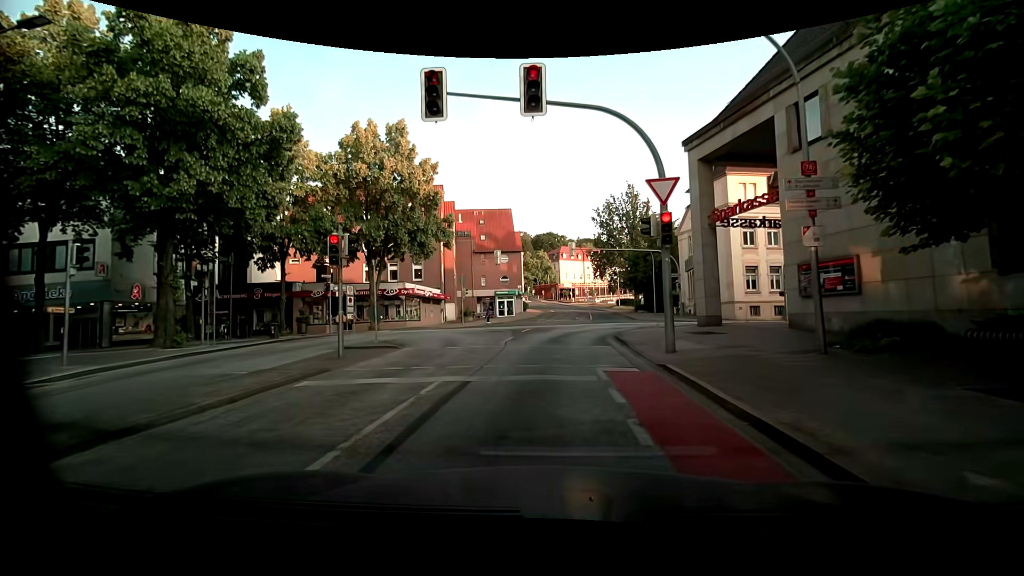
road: unclassified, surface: asphalt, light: Day
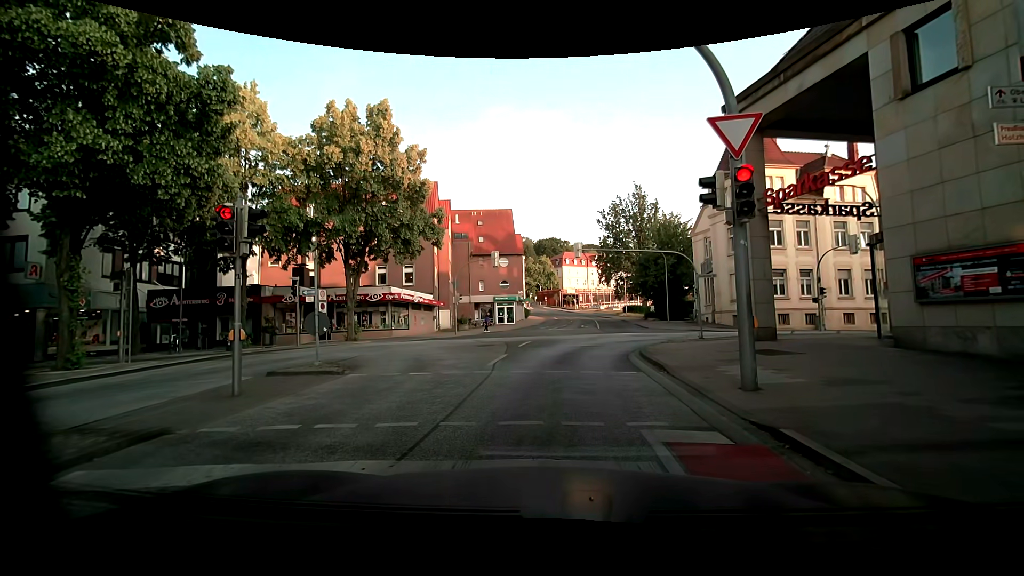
(0.0, +4.1) m; -1°
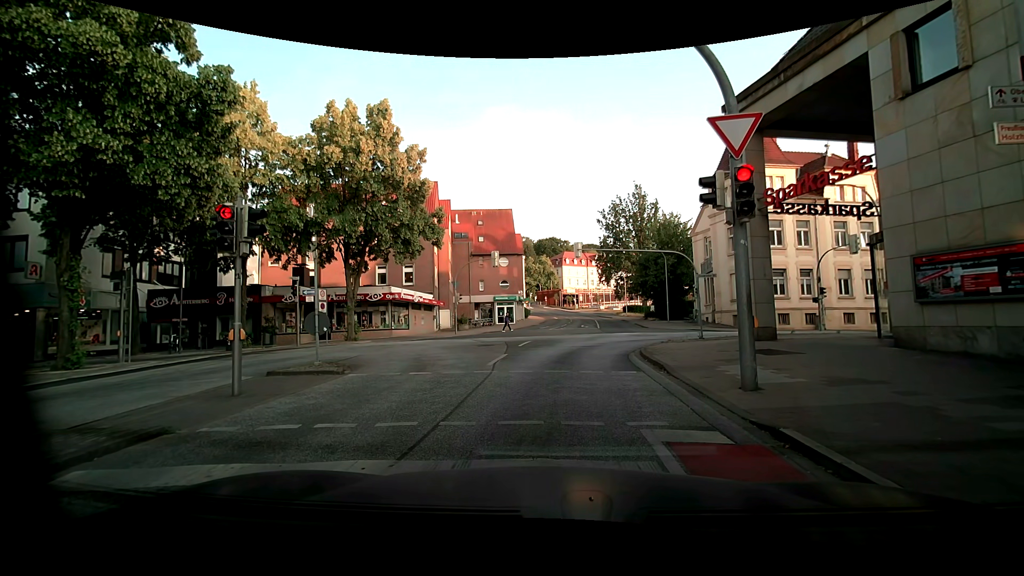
(0.0, +0.1) m; 0°
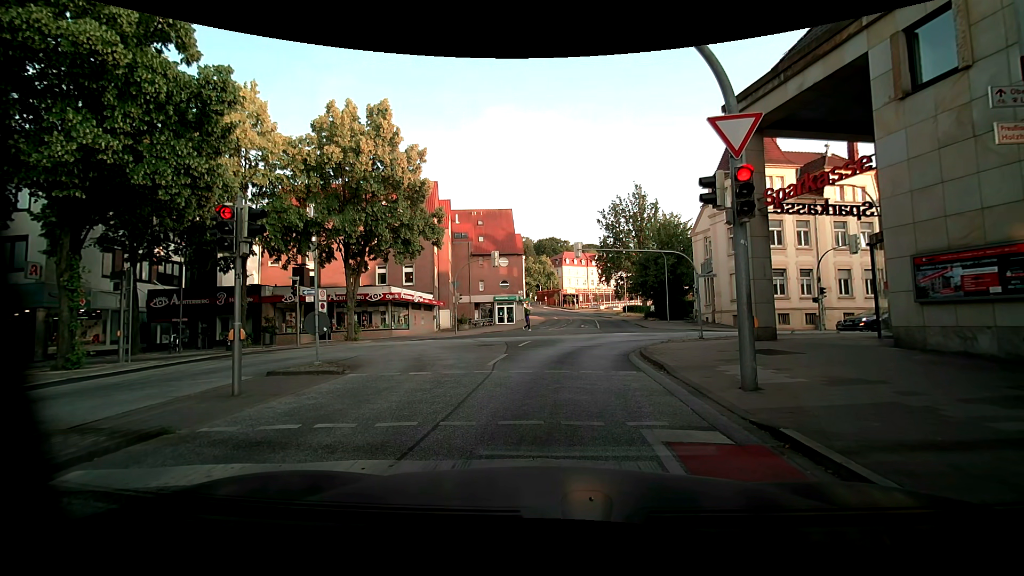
(0.0, 0.0) m; 0°
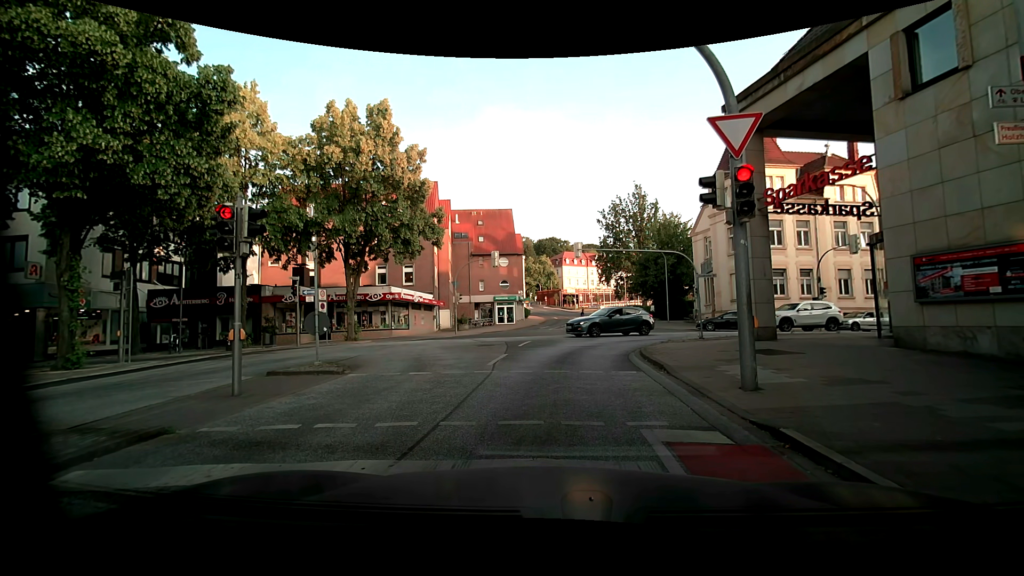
(0.0, 0.0) m; 0°
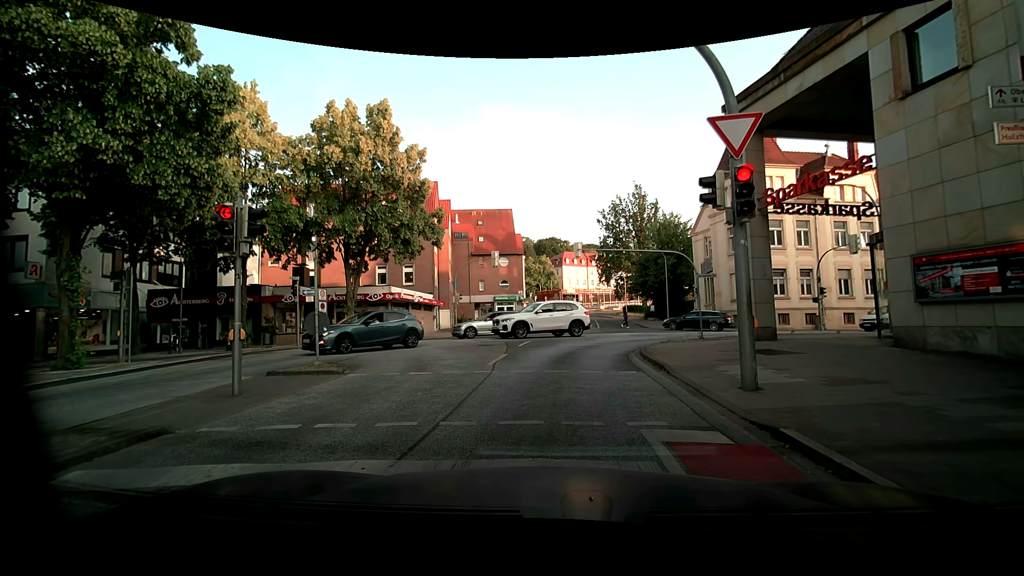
(0.0, 0.0) m; 0°
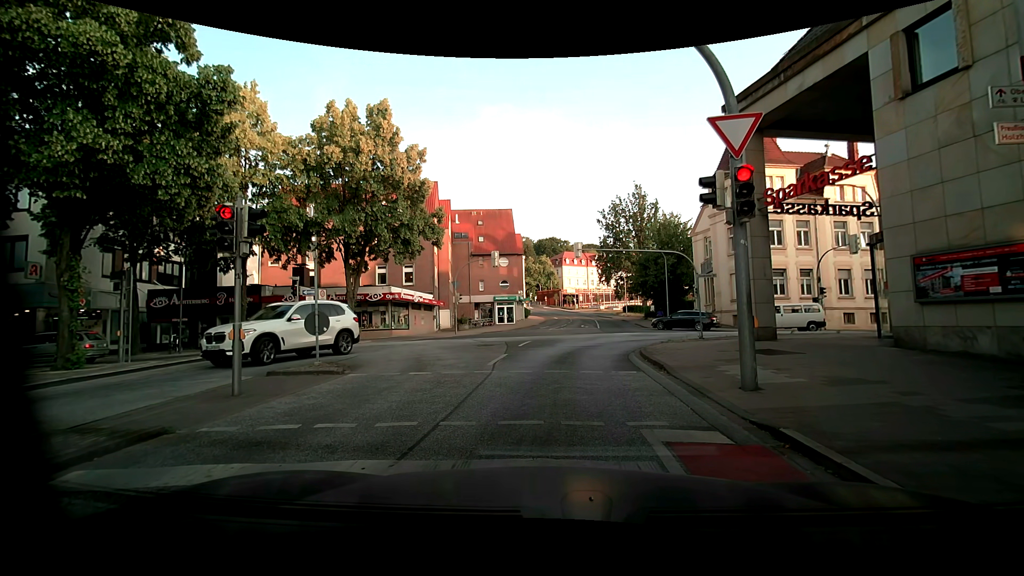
(0.0, 0.0) m; 0°
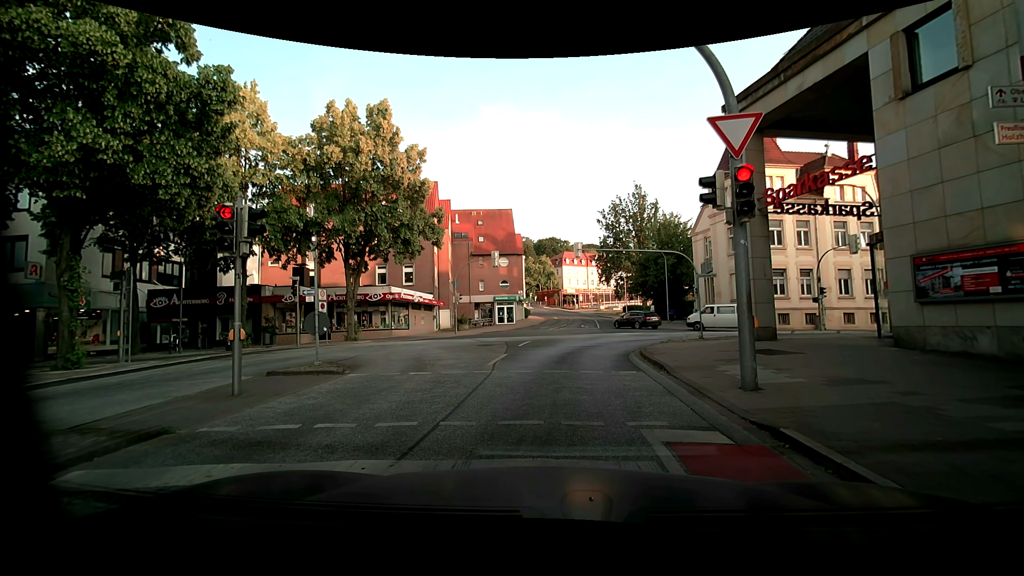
(0.0, 0.0) m; 0°
(0, +10) (+1, +20) (+4, +30) (+6, +39) (+7, +49) (+8, +59) (+9, +69) (+9, +79) (+9, +89) (+8, +99) m
